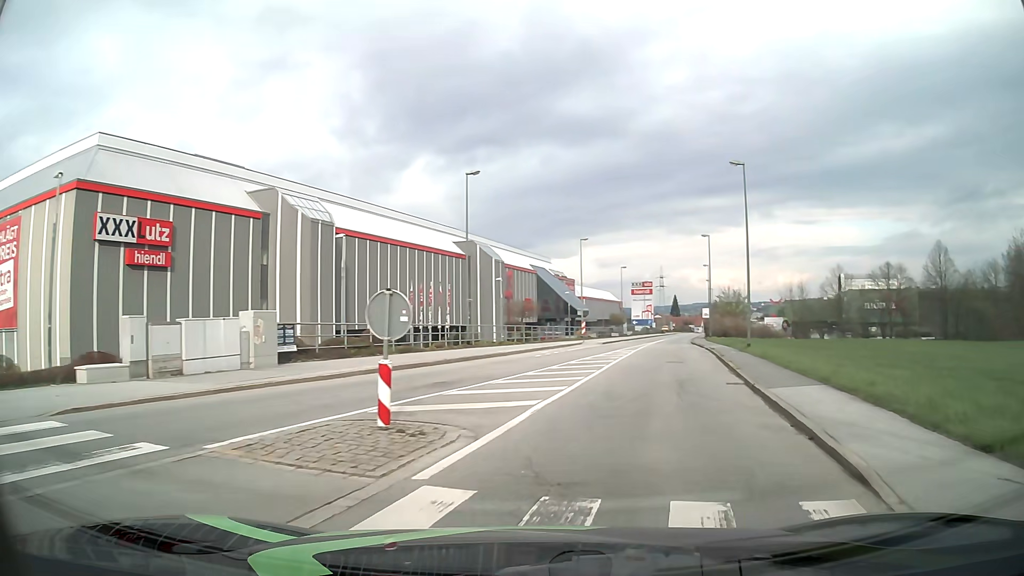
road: tertiary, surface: asphalt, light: Day
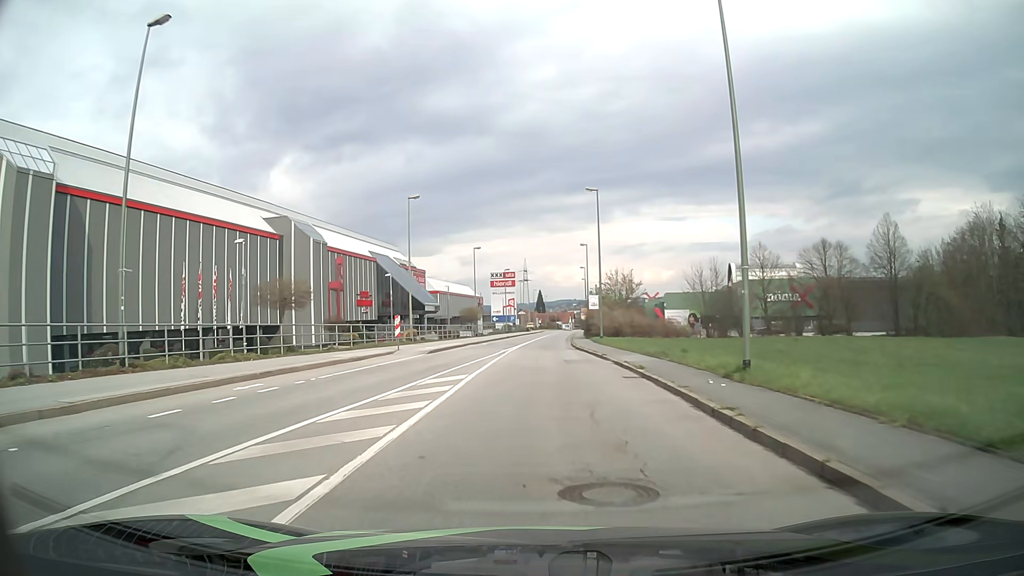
(+3.8, +21.2) m; +12°
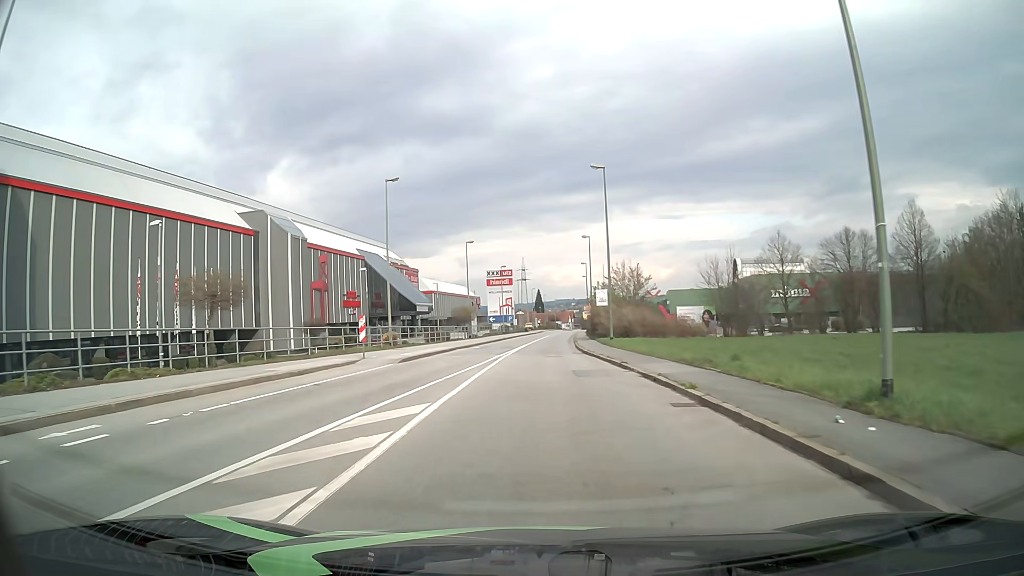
(0.0, +6.4) m; 0°
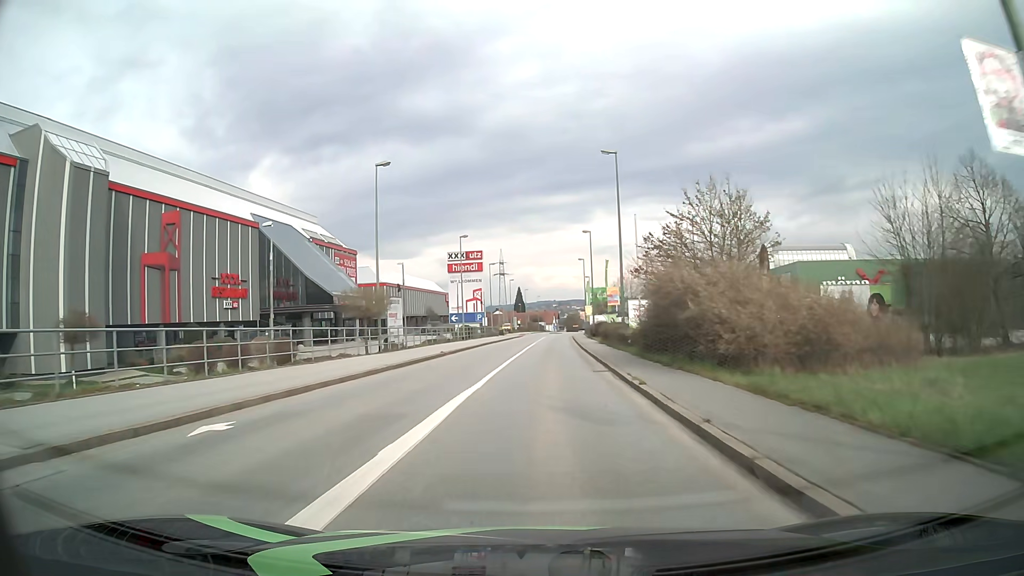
(+0.4, +34.5) m; +1°
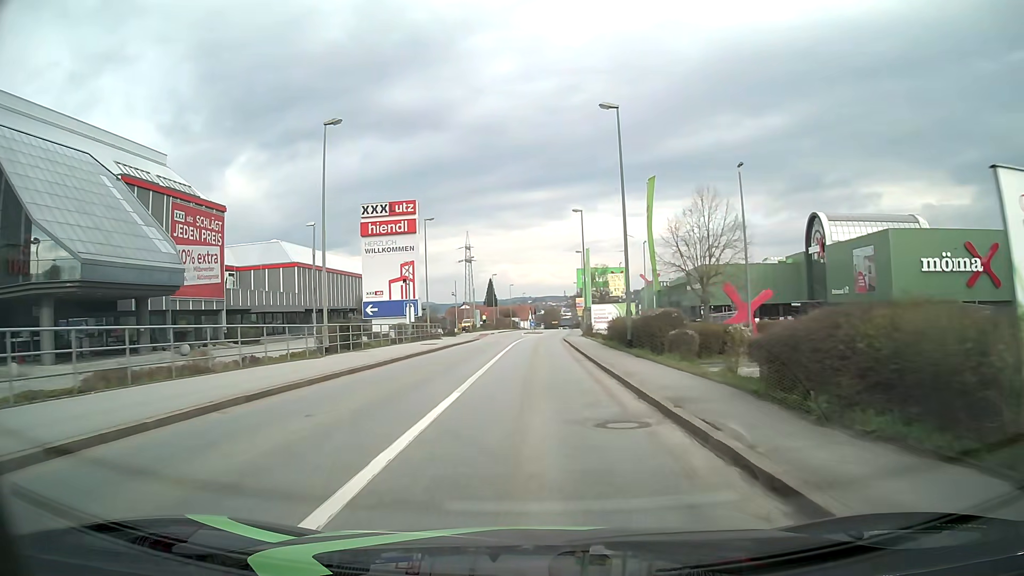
(+1.0, +37.1) m; +2°
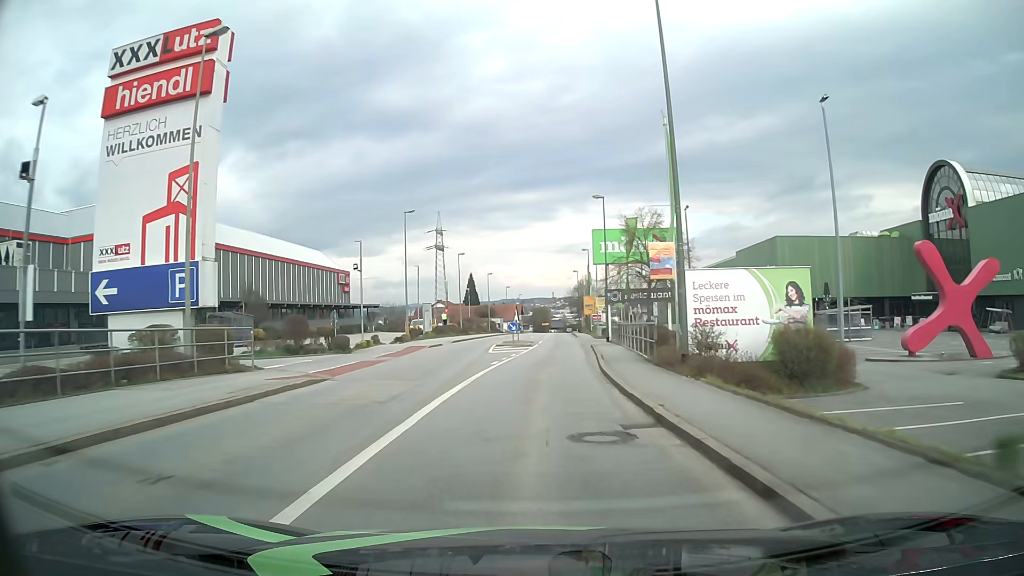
(+0.2, +38.1) m; +1°
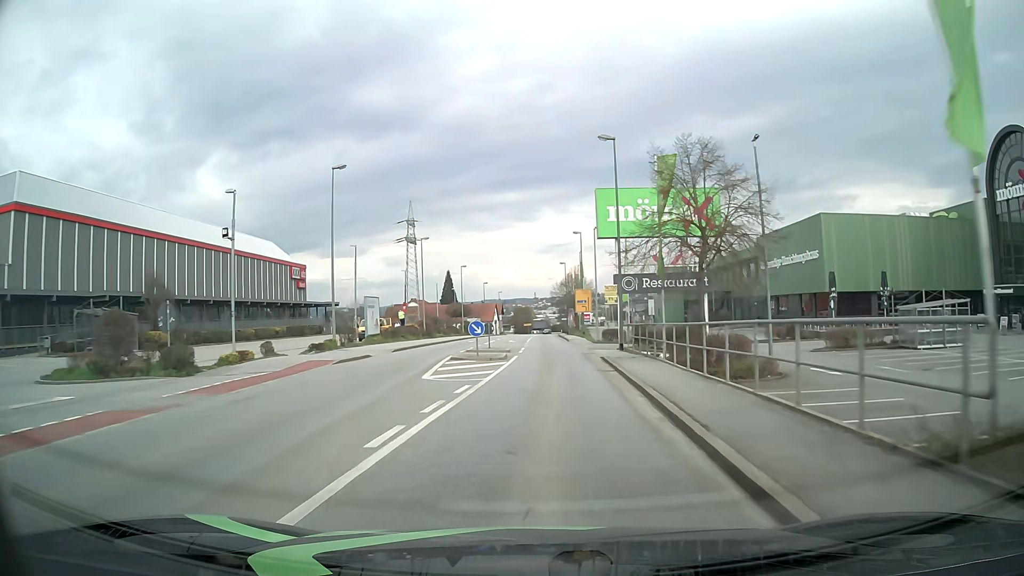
(+0.2, +15.3) m; +2°
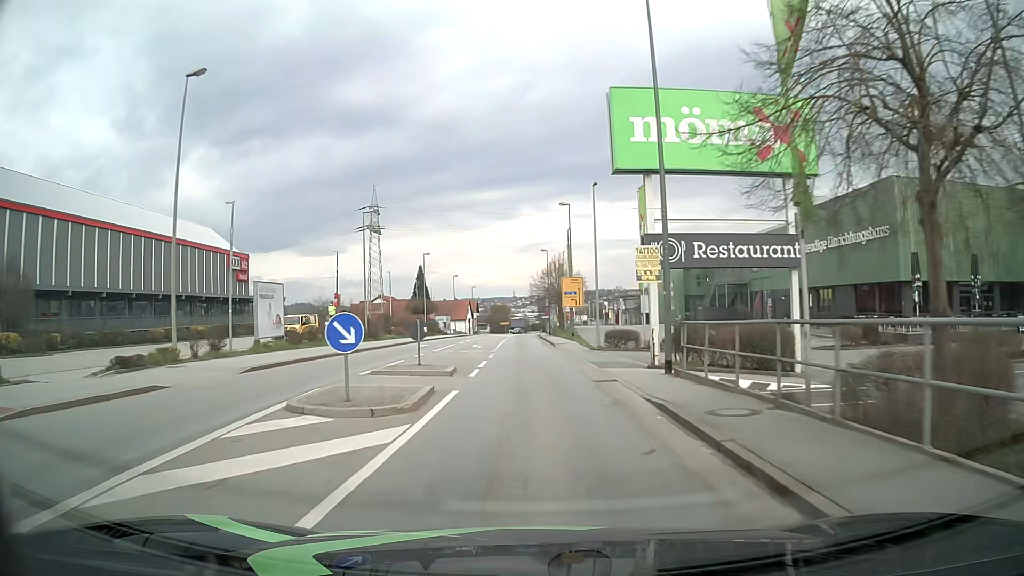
(+0.3, +15.3) m; +2°
(0, +10) (0, +20) (0, +30) (0, +40) (-1, +50) (-1, +60) (-1, +70) (-1, +80) (-1, +90) (-1, +100) m
